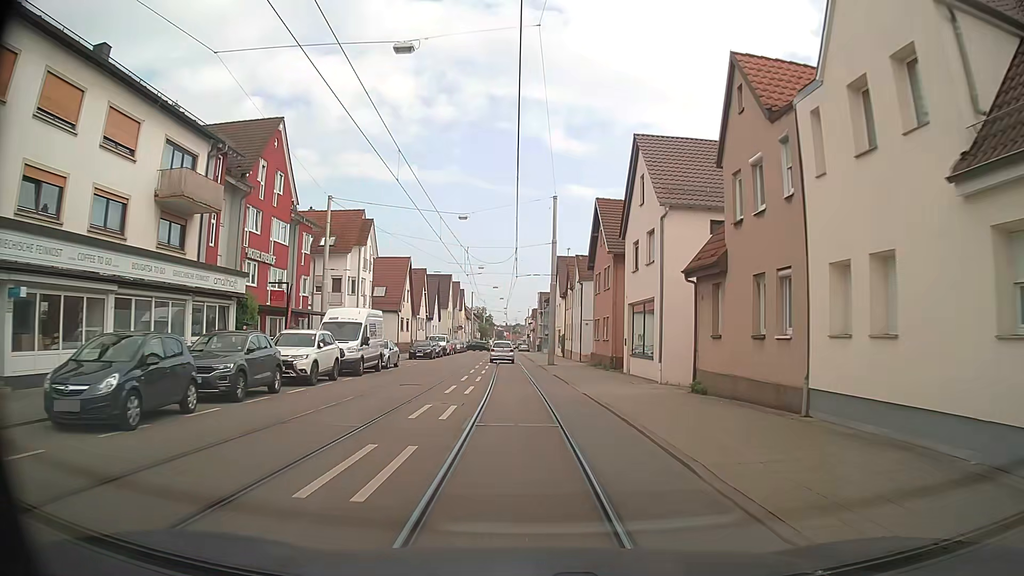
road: tertiary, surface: asphalt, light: Day
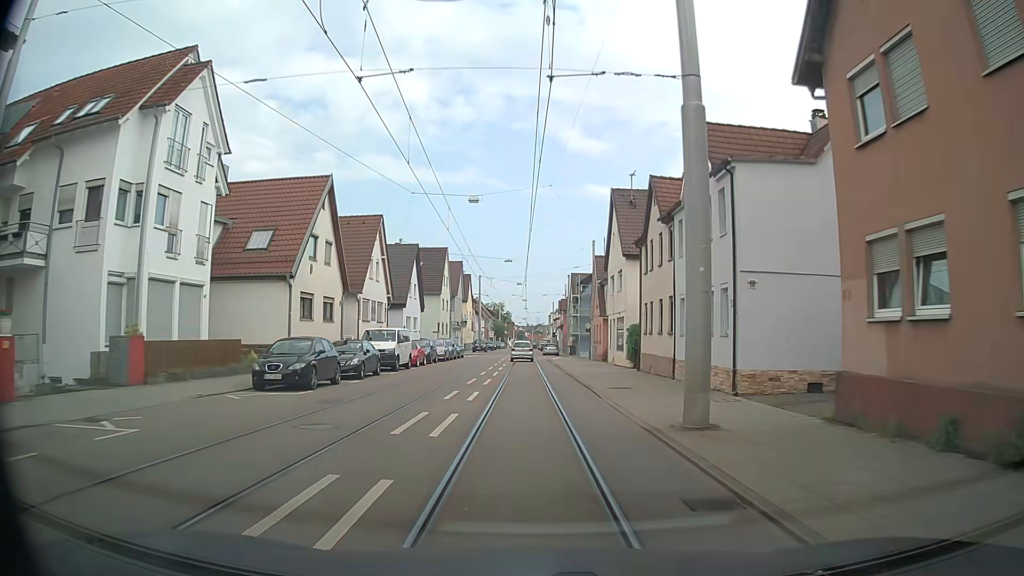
(-0.8, +32.6) m; -2°
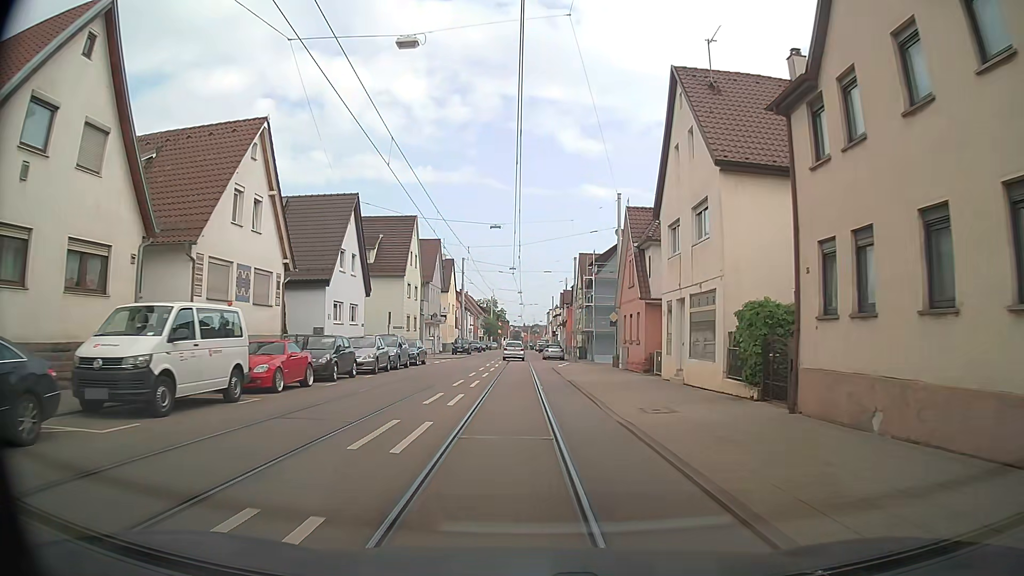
(+0.1, +19.7) m; +1°
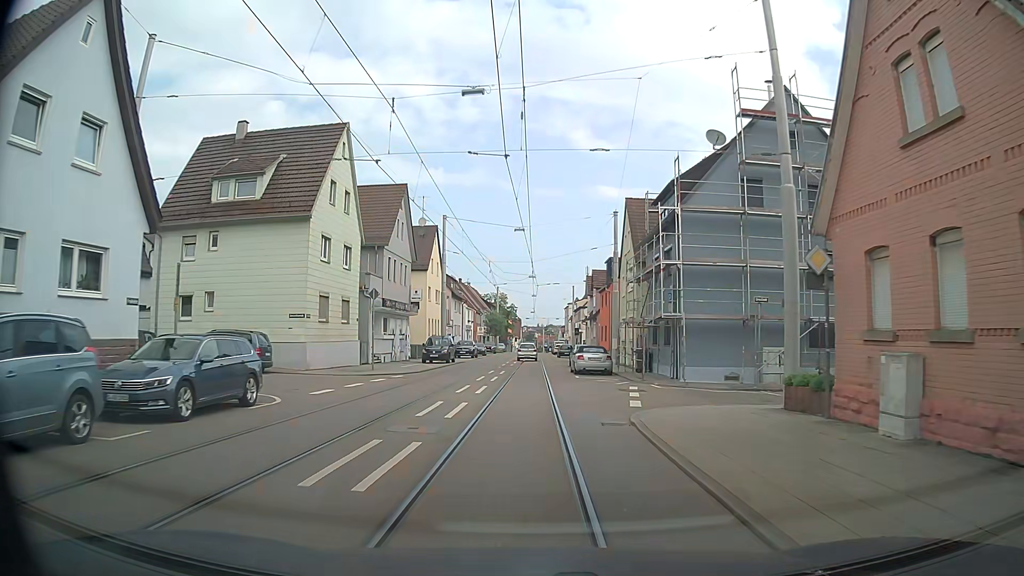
(-0.3, +26.3) m; -1°
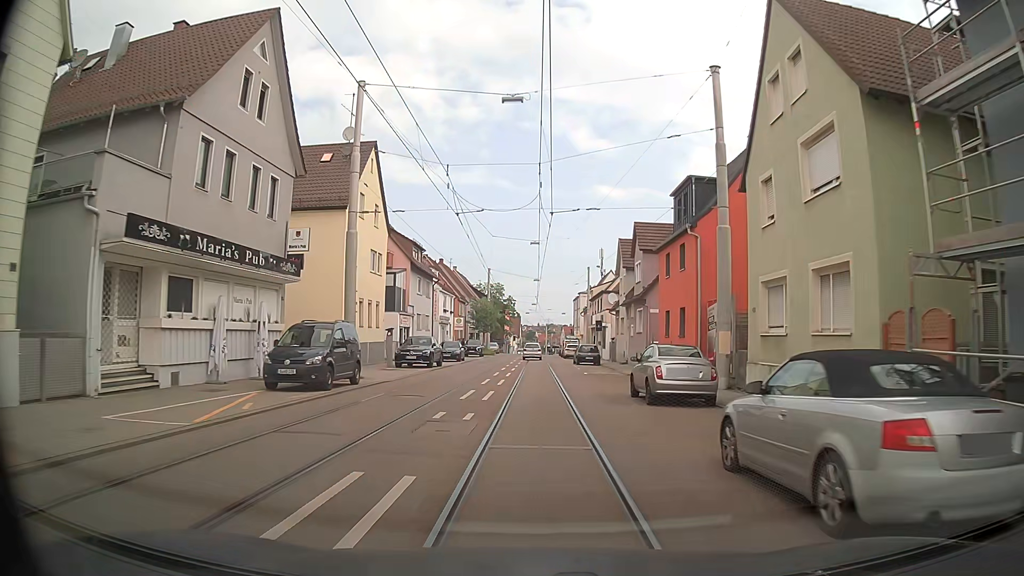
(-0.5, +26.6) m; -1°
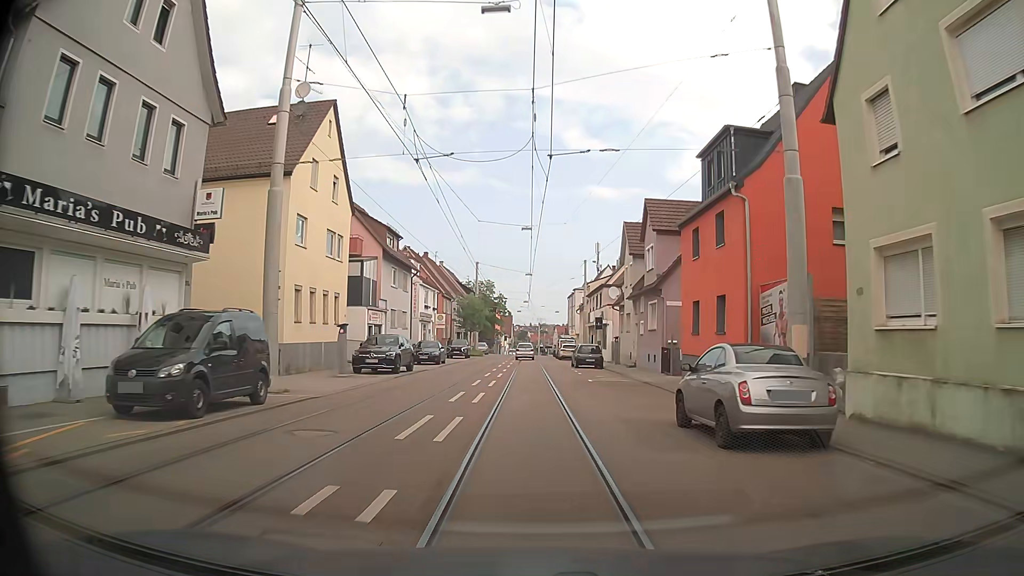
(0.0, +6.8) m; +1°
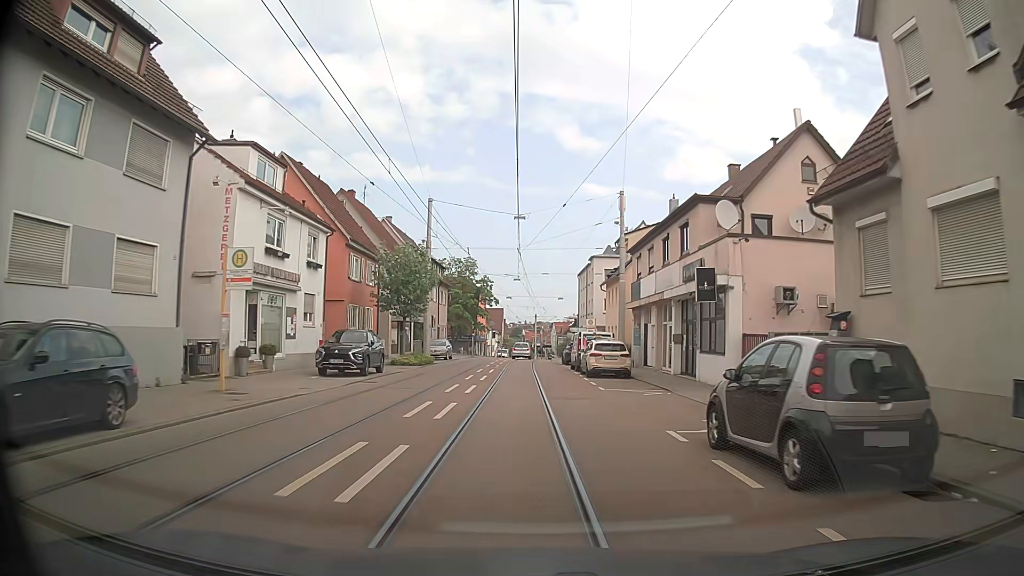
(+0.1, +34.3) m; 0°
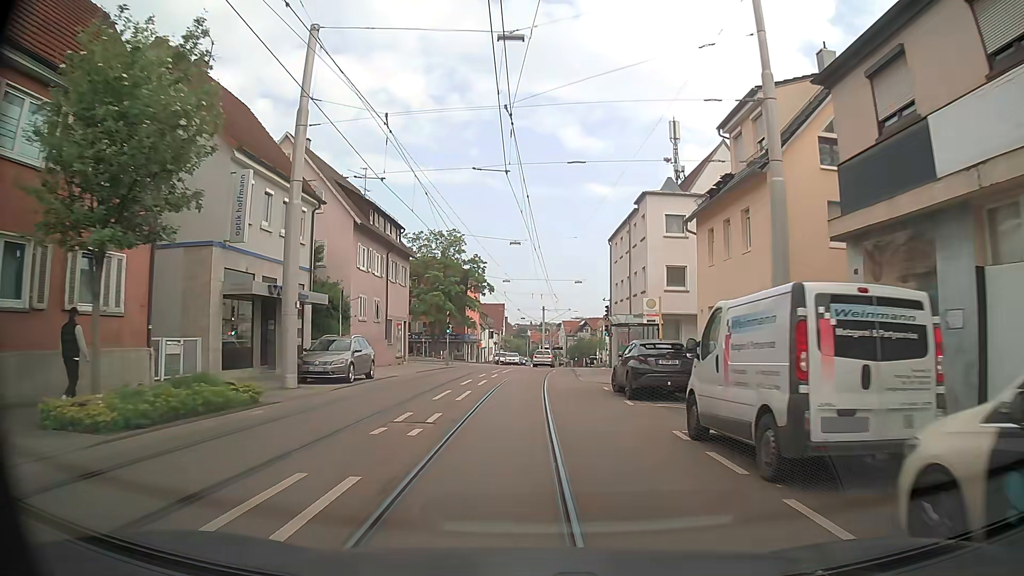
(-0.1, +26.5) m; -1°
